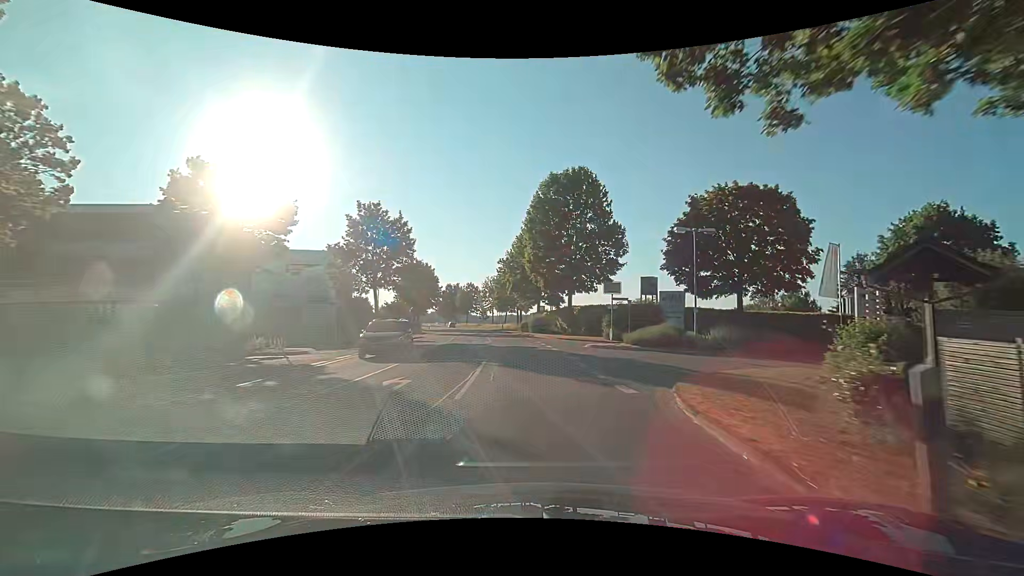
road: secondary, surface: asphalt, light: Day
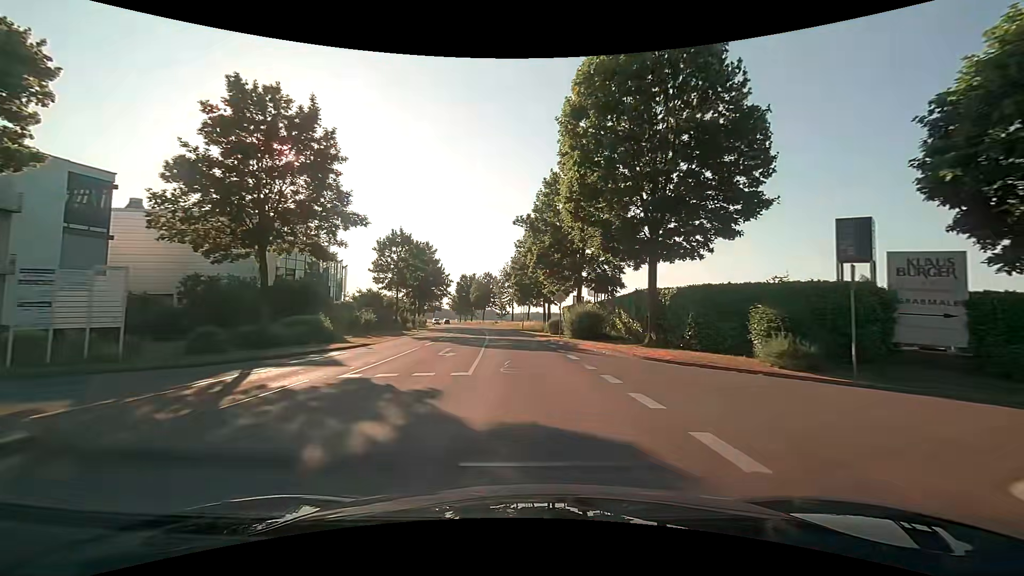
(-0.5, +22.9) m; -3°
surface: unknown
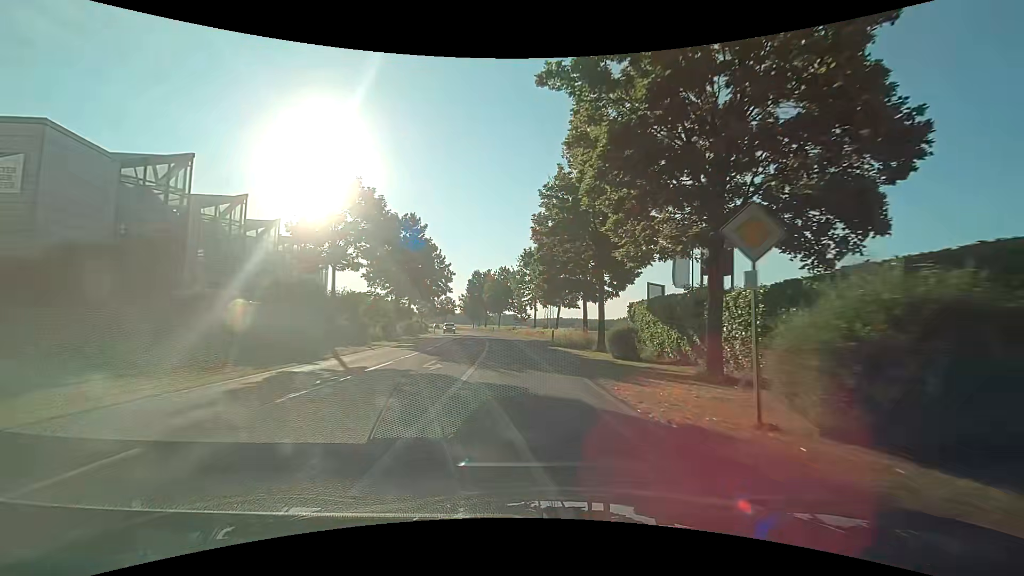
(-0.4, +22.9) m; -2°
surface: asphalt
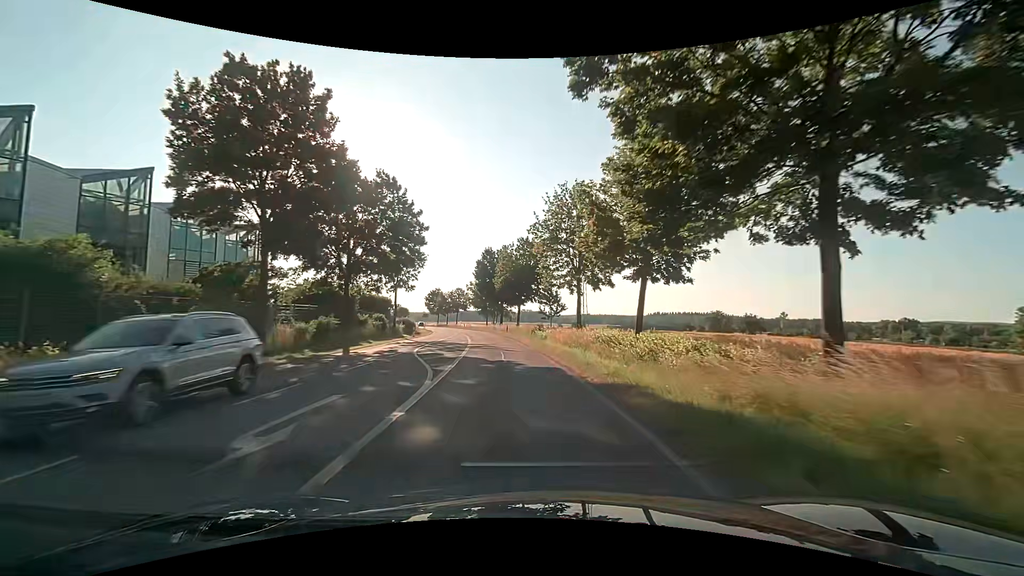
(-0.6, +30.4) m; -3°
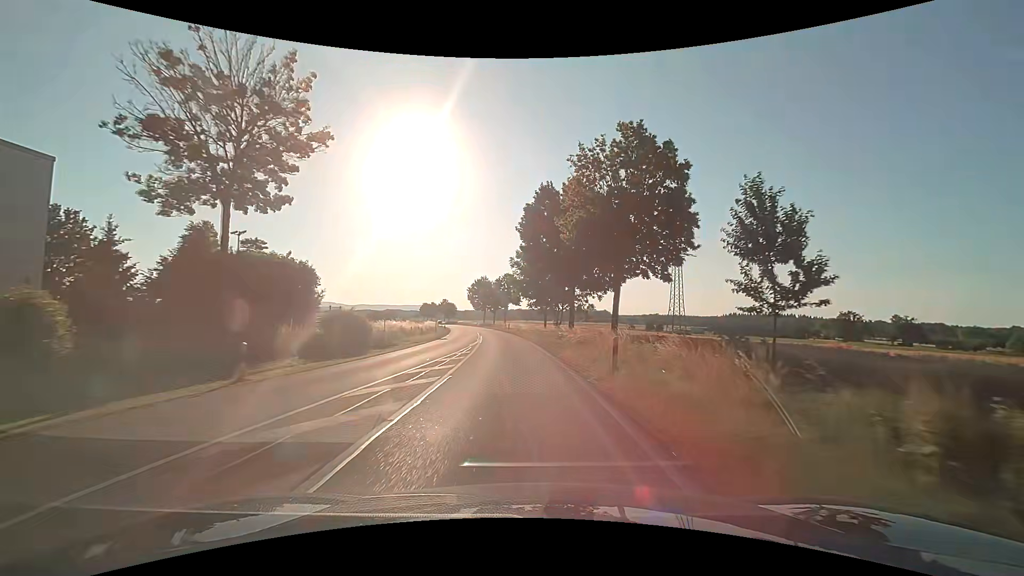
(-2.5, +38.3) m; -7°
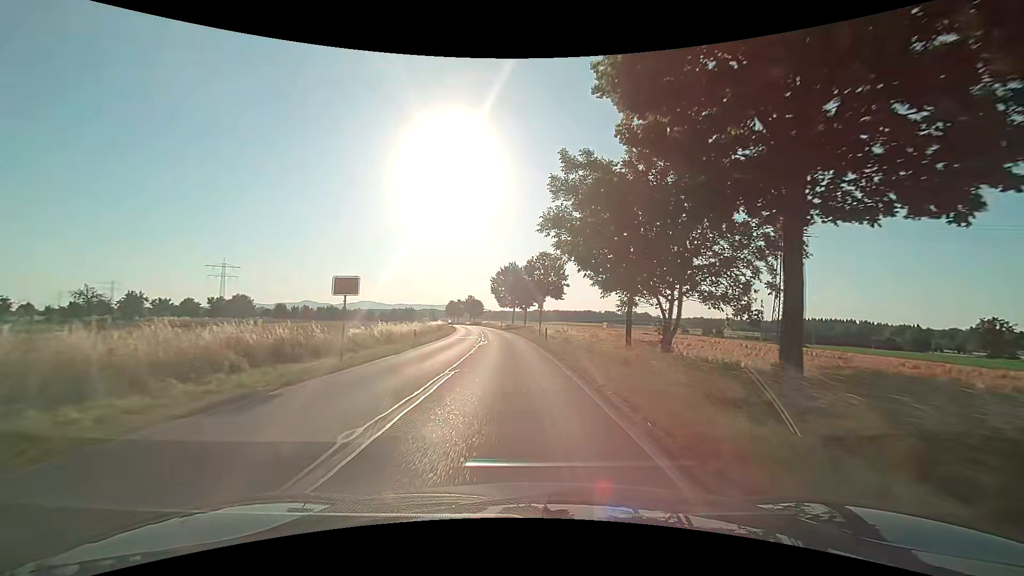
(-1.4, +31.7) m; -4°
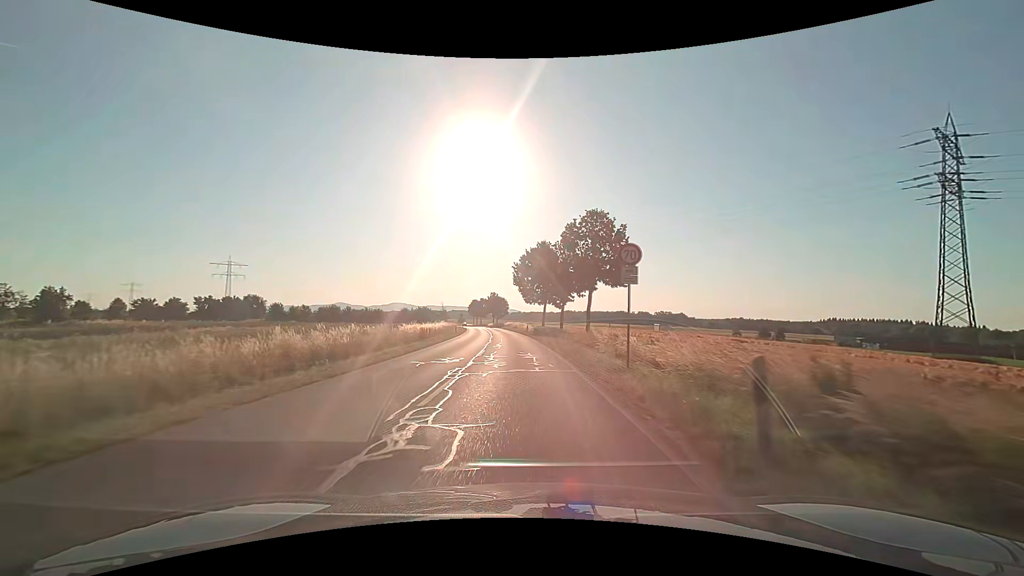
(-0.8, +25.4) m; -4°
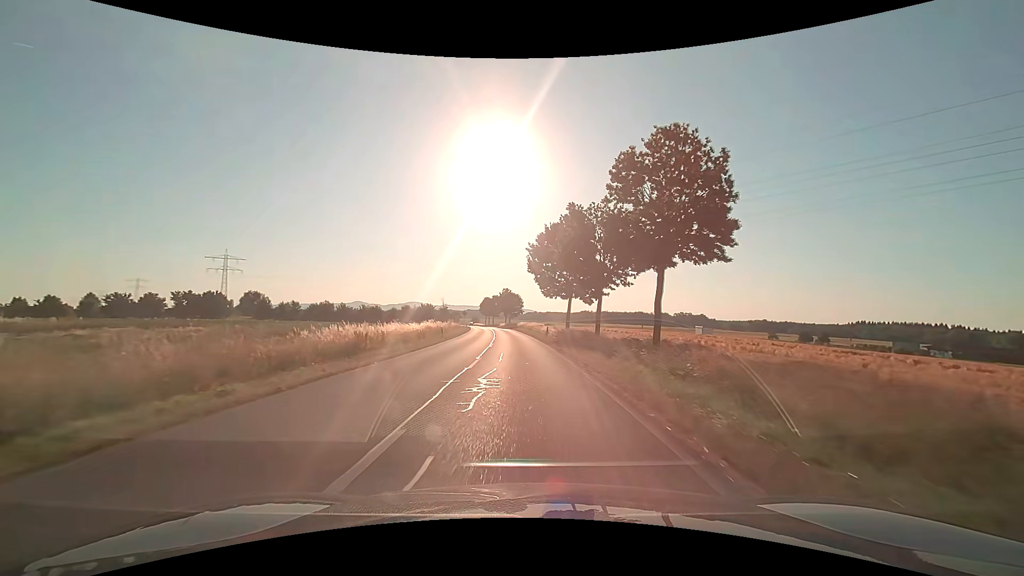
(-0.2, +17.9) m; -2°
(0, +10) (0, +20) (-1, +30) (-1, +40) (-2, +50) (-3, +60) (-3, +70) (-4, +80) (-5, +90) (-6, +100) m
